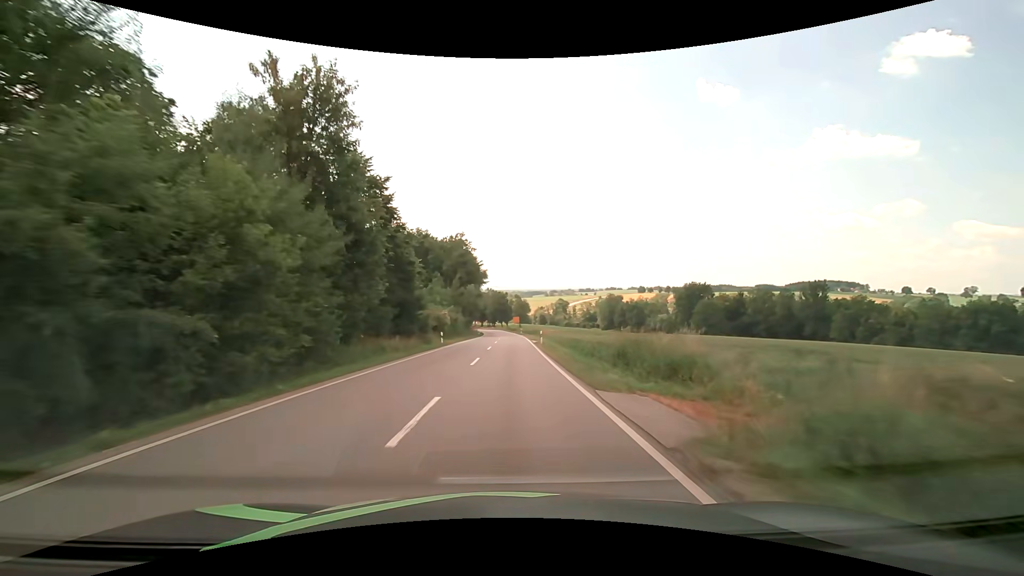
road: secondary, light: Day
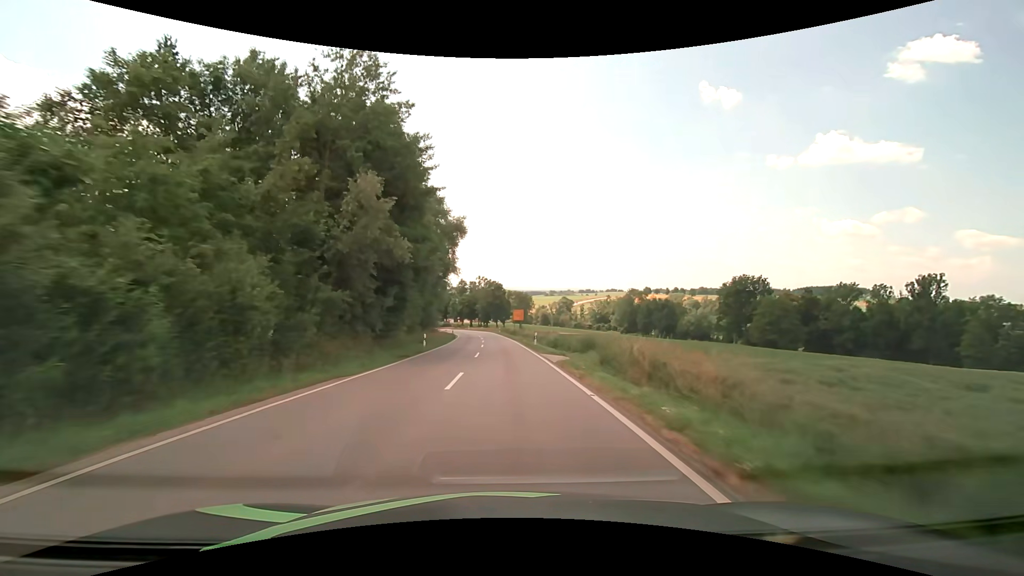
(+0.6, +54.5) m; +1°
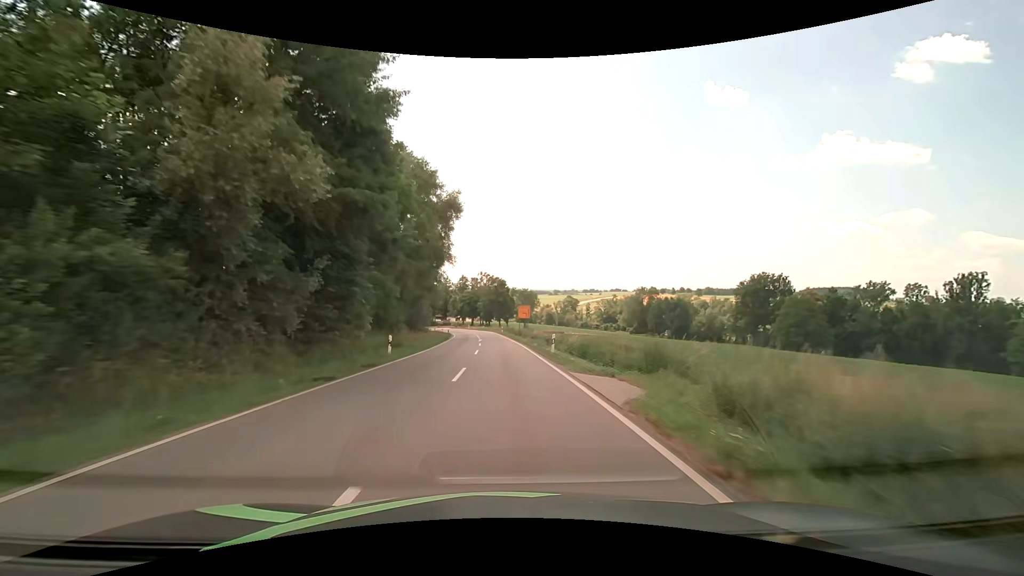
(0.0, +10.8) m; 0°
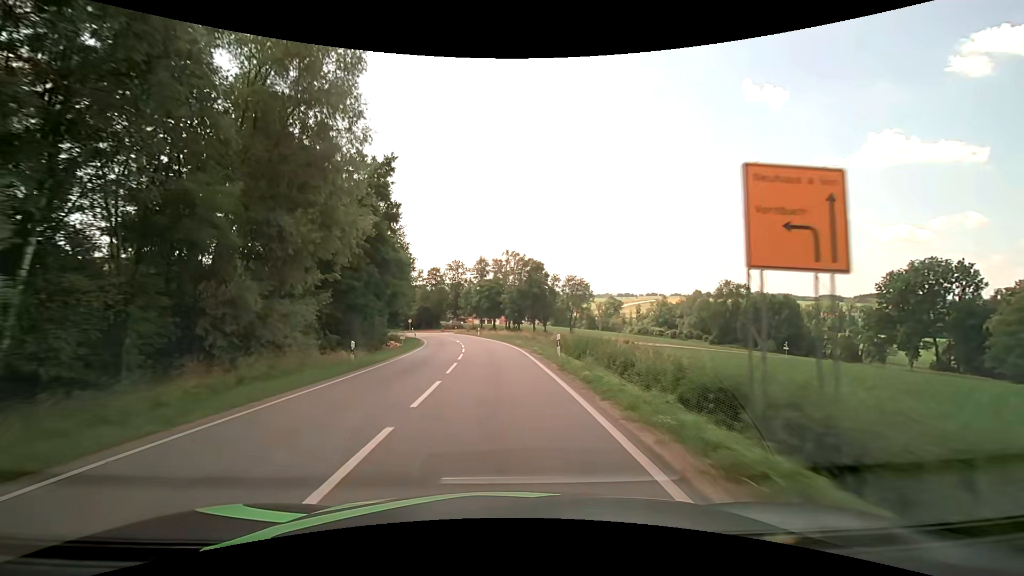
(-1.4, +53.7) m; -4°
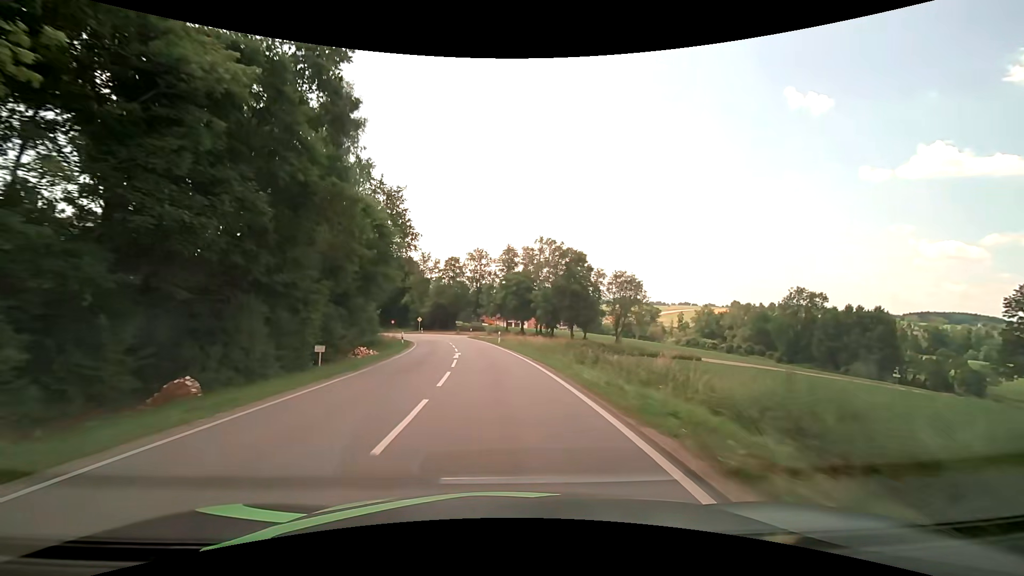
(-0.6, +21.2) m; -3°
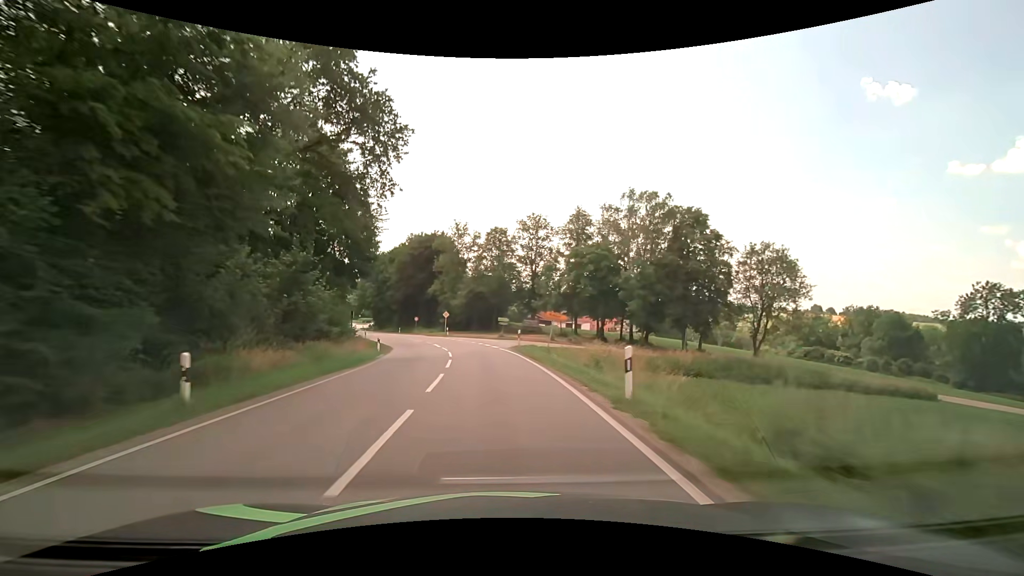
(-1.8, +31.6) m; -7°
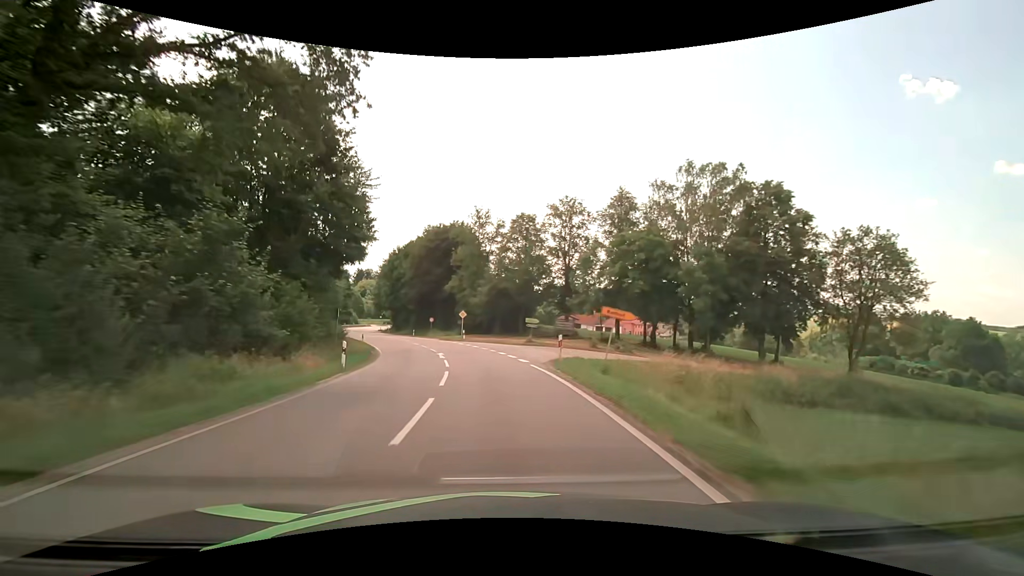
(-0.2, +10.5) m; -3°
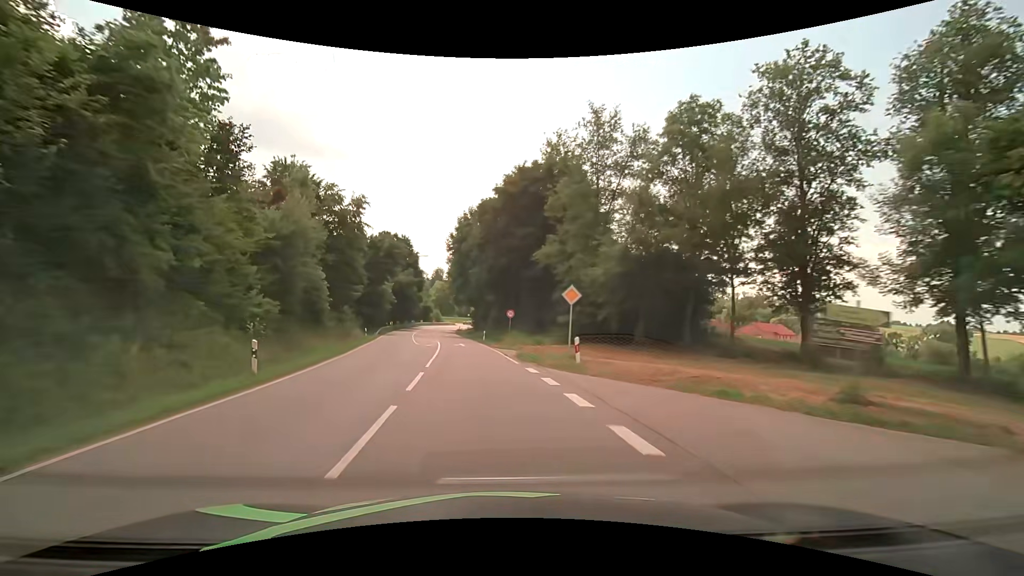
(-2.9, +31.2) m; -11°
